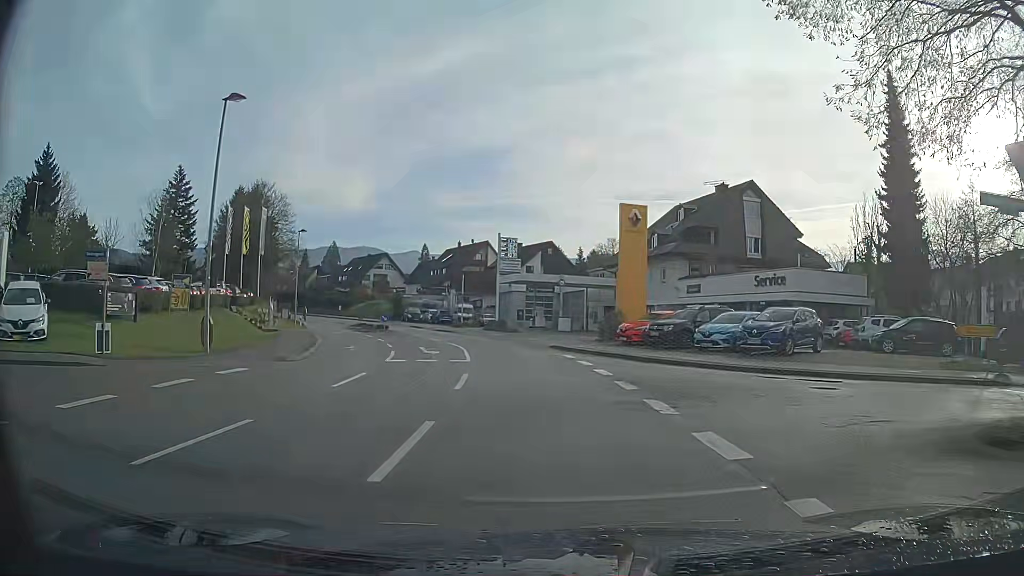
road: secondary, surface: asphalt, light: Day
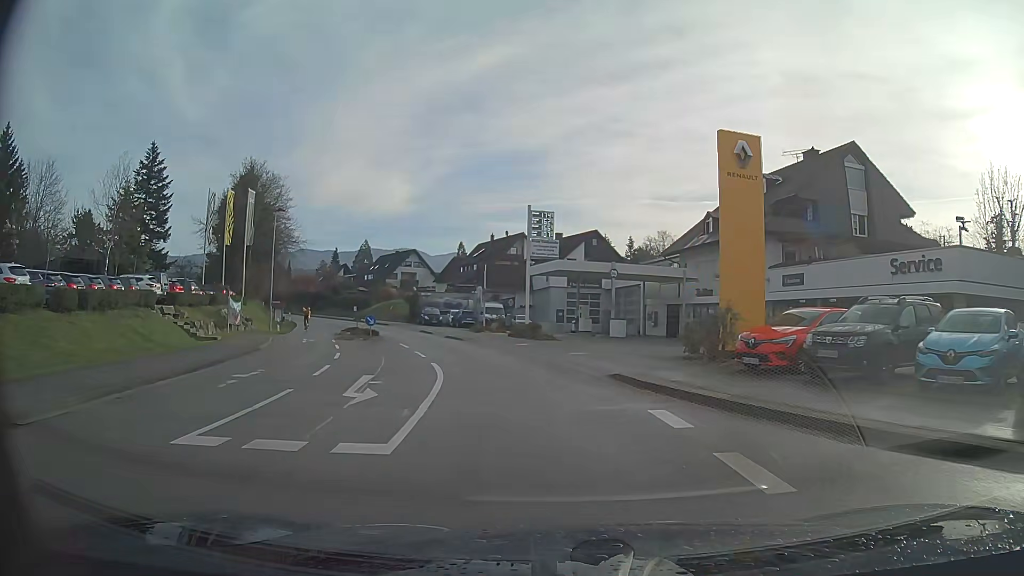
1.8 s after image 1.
(-0.4, +13.4) m; -4°
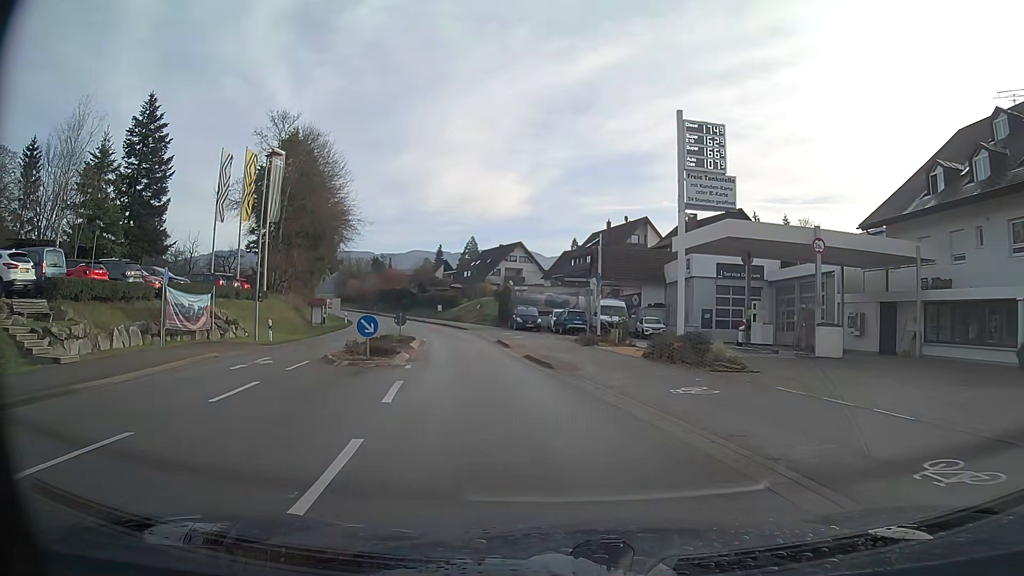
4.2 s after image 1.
(-1.6, +17.7) m; -10°
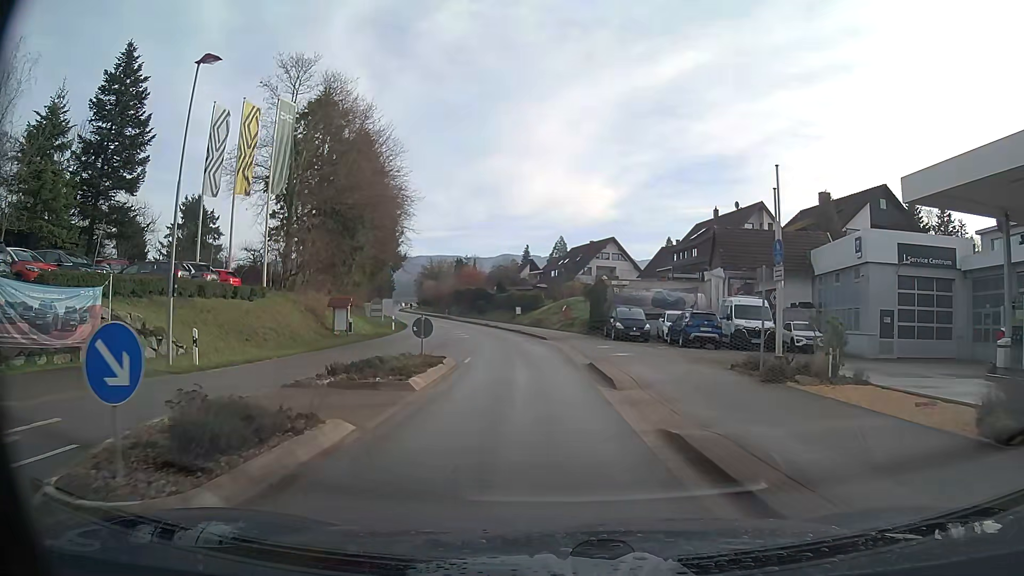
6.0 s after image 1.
(-0.8, +13.4) m; -7°
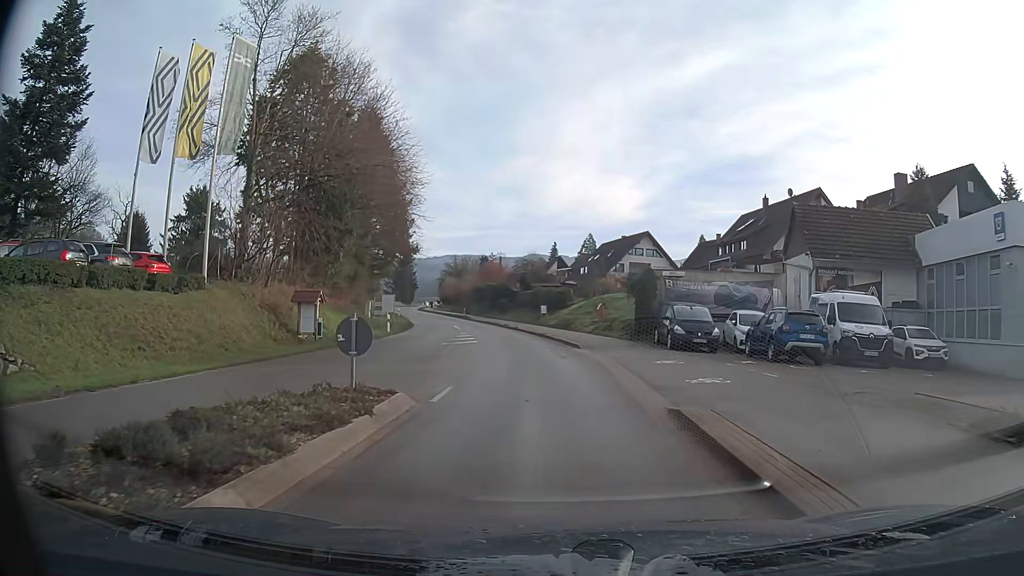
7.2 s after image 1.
(-0.2, +8.9) m; -2°
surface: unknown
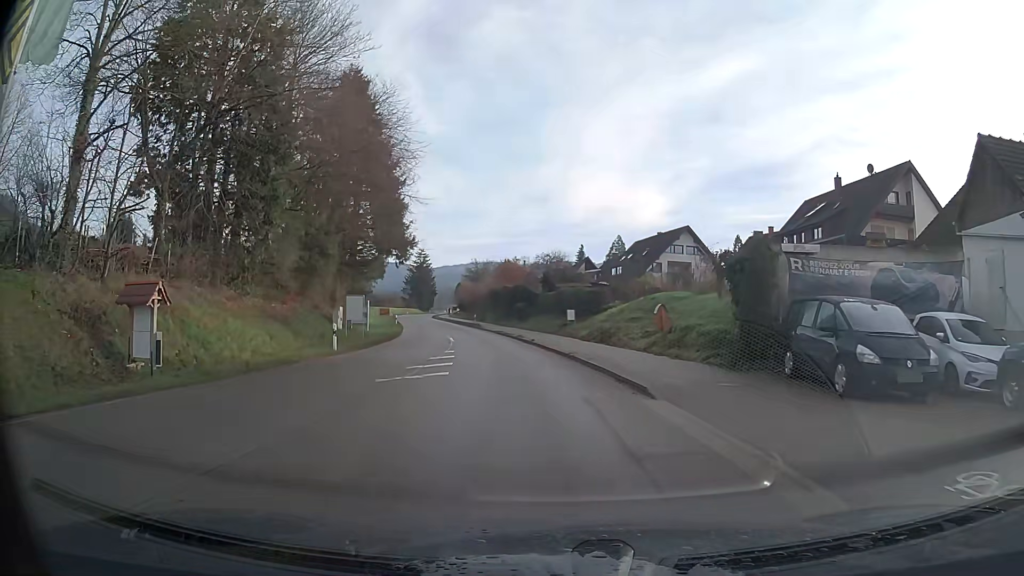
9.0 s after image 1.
(-0.2, +13.6) m; -3°
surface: asphalt
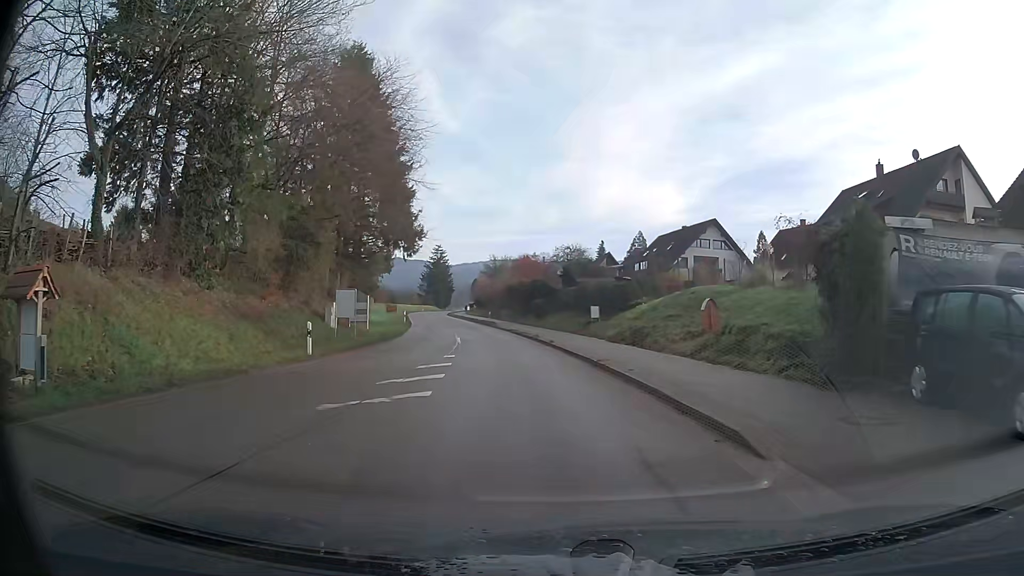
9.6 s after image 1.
(-0.1, +4.8) m; -2°
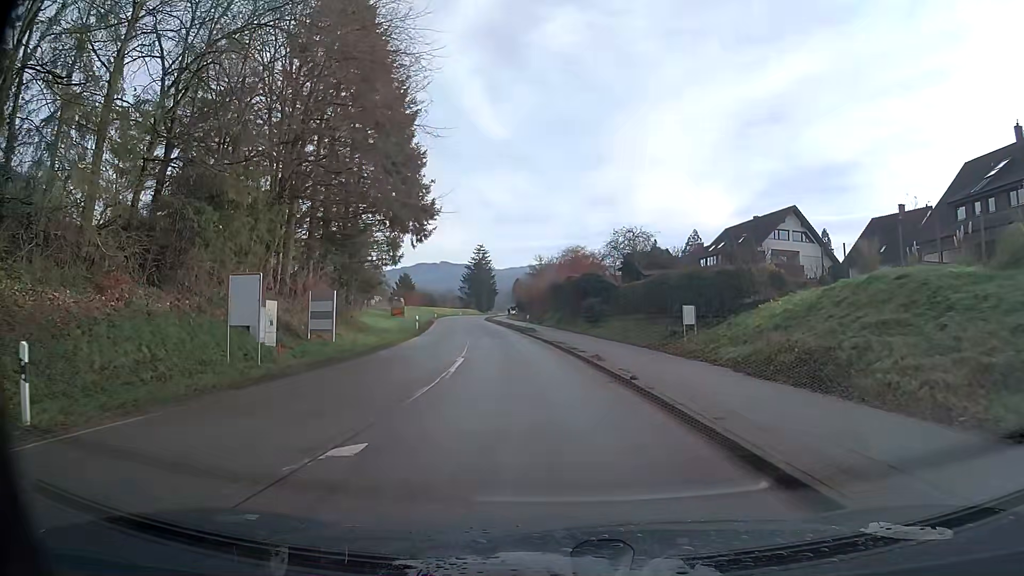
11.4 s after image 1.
(-0.5, +14.3) m; -4°
(0, +10) (-1, +20) (-2, +30) (-3, +40) (-4, +50) (-6, +60) (-7, +70) (-8, +79) (-10, +89) (-11, +99) m
